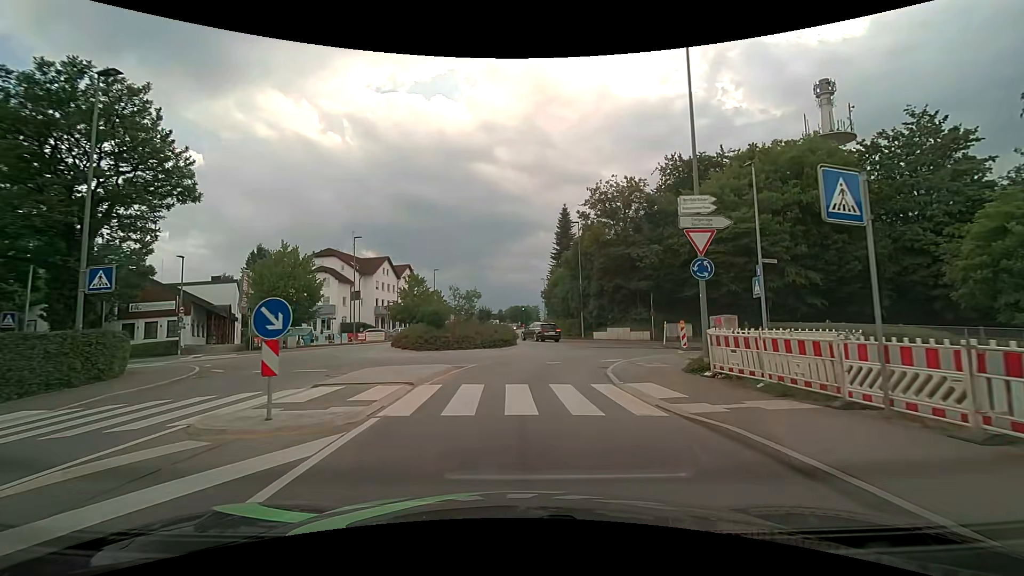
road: tertiary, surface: asphalt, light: Day
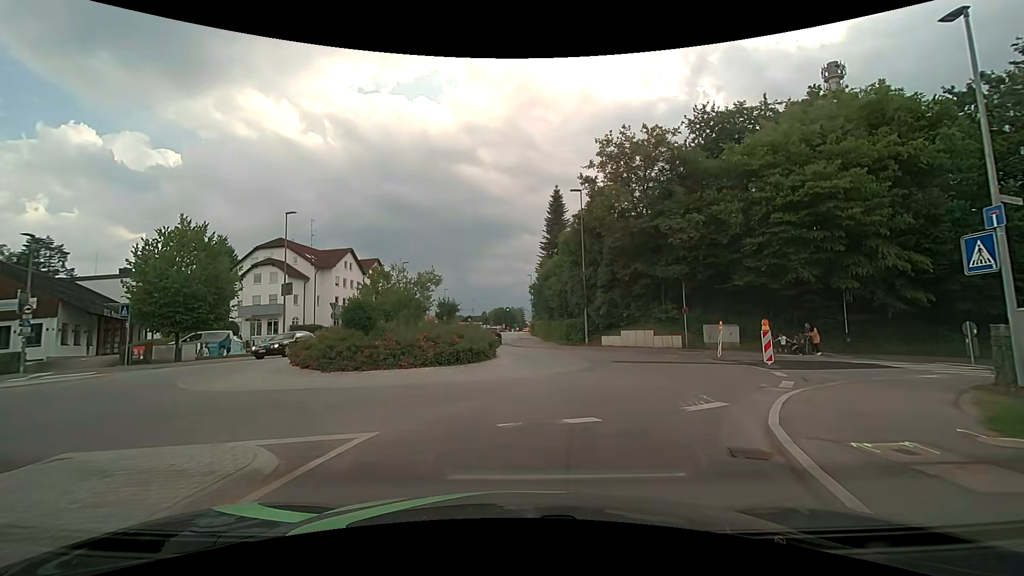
(+0.1, +10.6) m; +1°
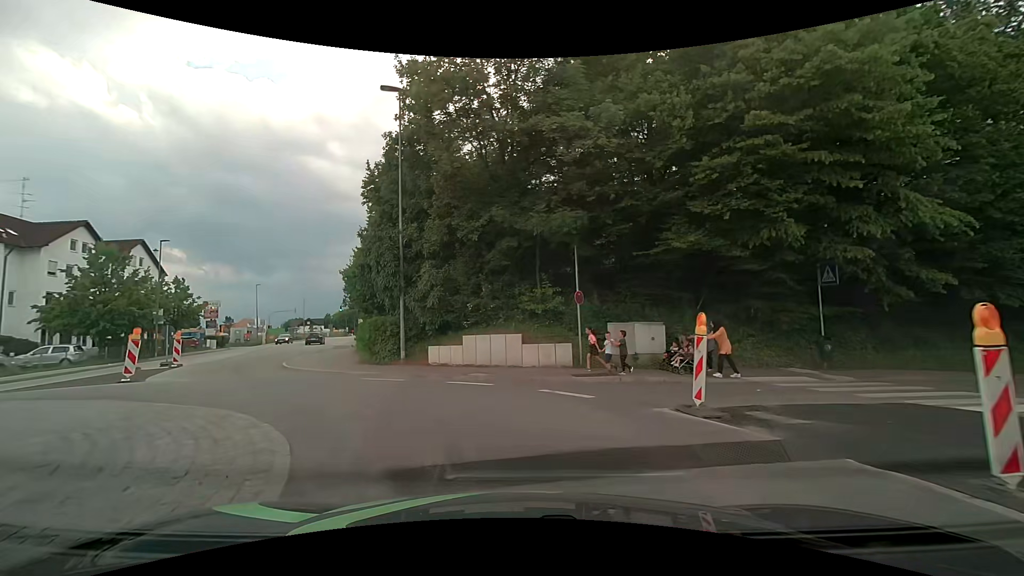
(+2.9, +14.2) m; +17°
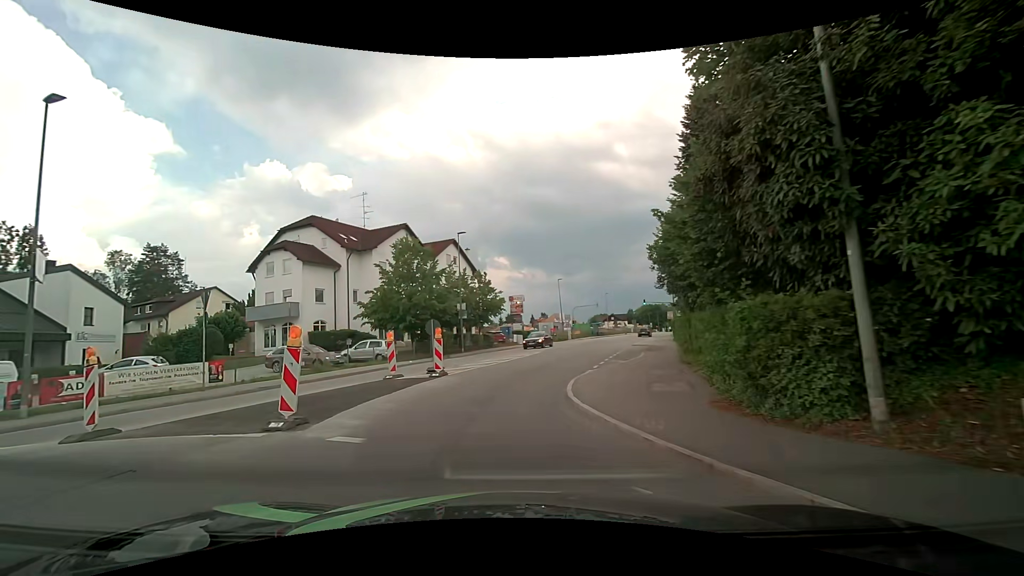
(-3.3, +10.8) m; -34°
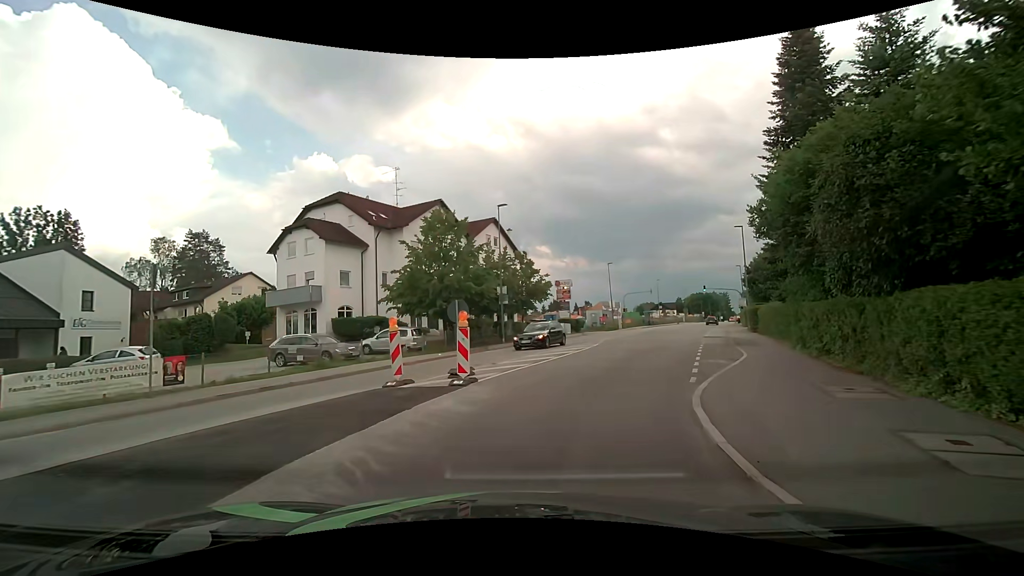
(-0.4, +6.0) m; -5°
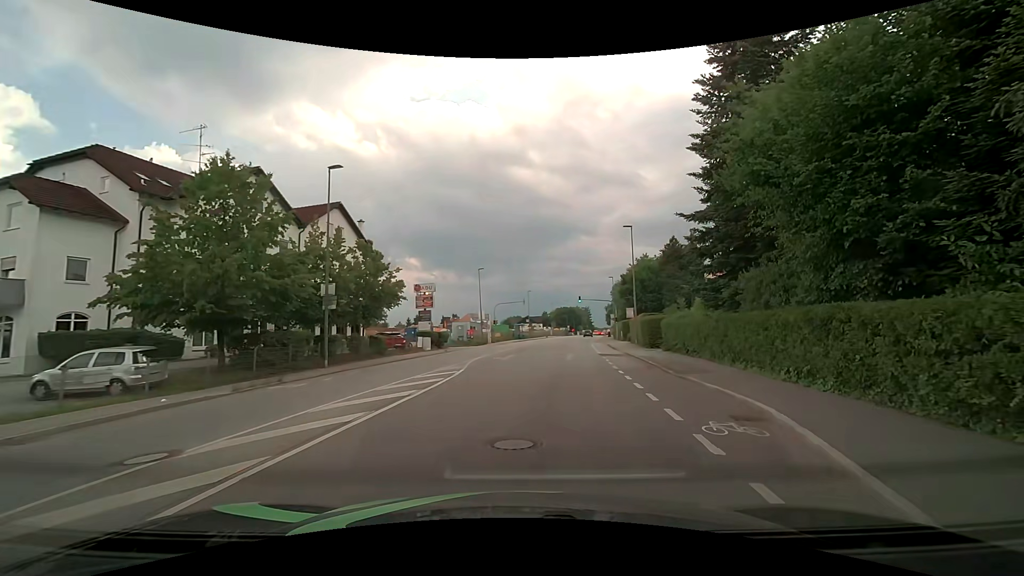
(+1.2, +10.3) m; +16°
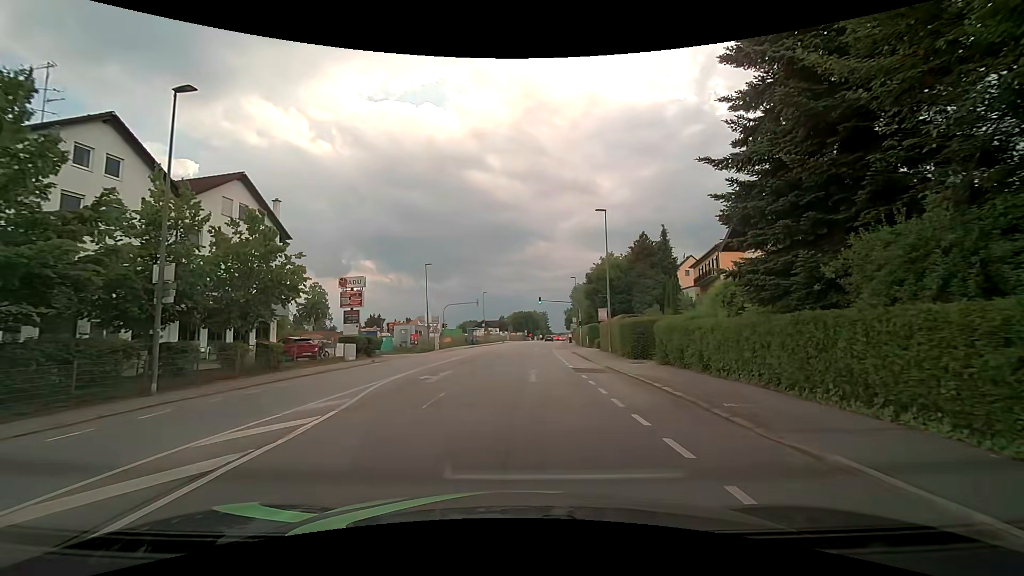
(+0.4, +8.2) m; +4°
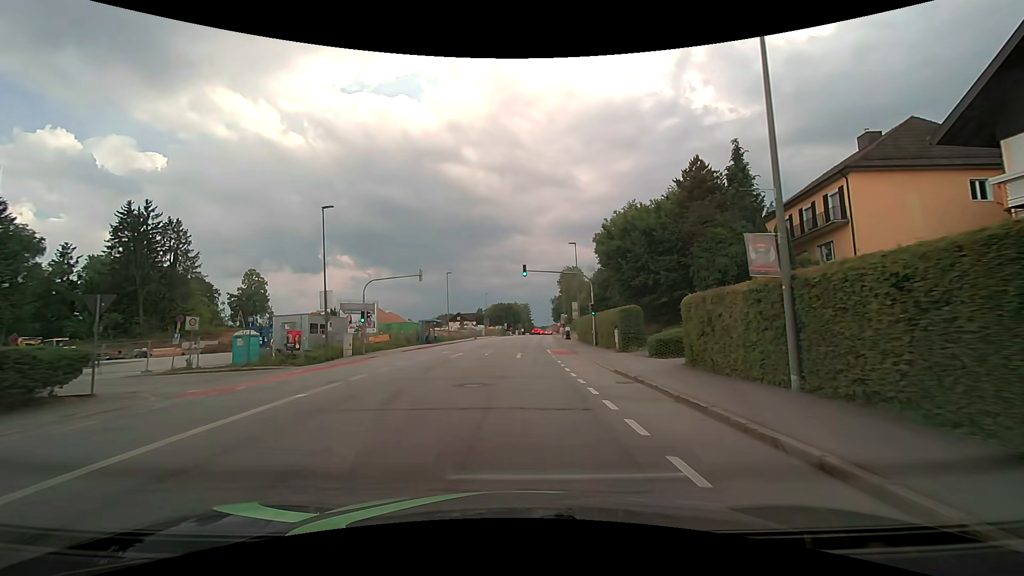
(+1.0, +25.6) m; +3°
(0, +10) (0, +20) (0, +30) (0, +40) (+1, +50) (+2, +60) (+2, +70) (+3, +80) (+4, +90) (+4, +100) m
